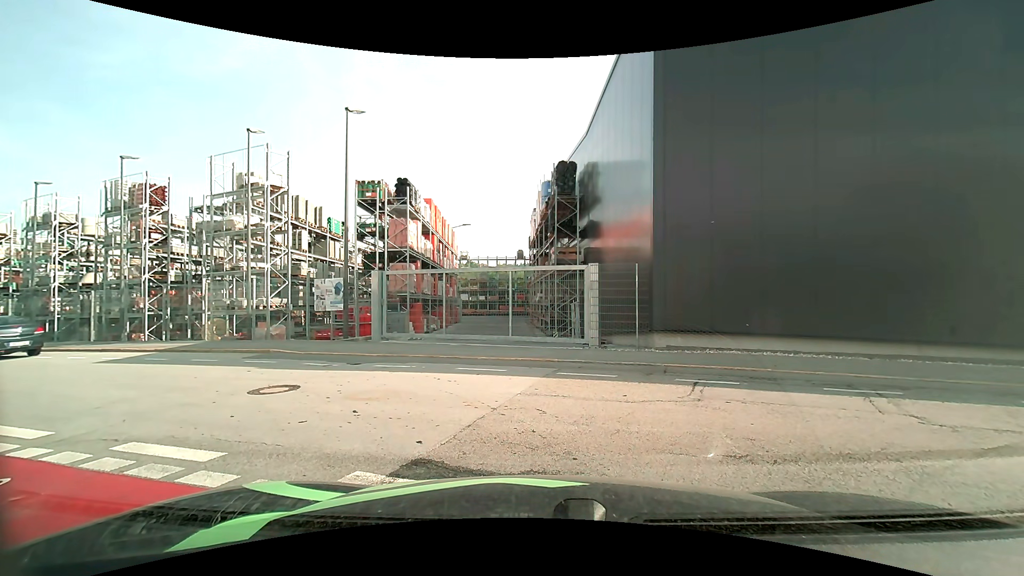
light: Day
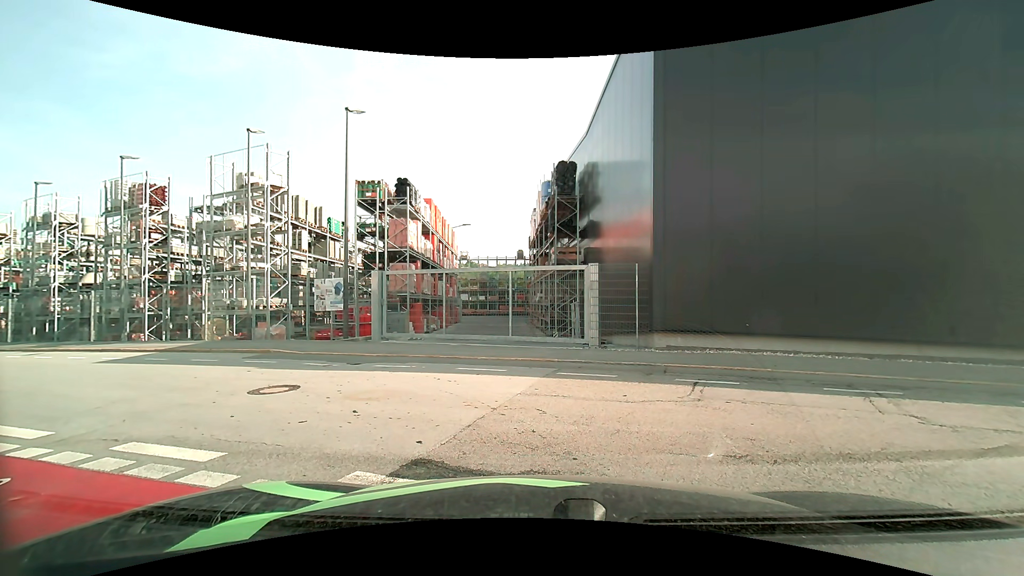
(0.0, 0.0) m; 0°
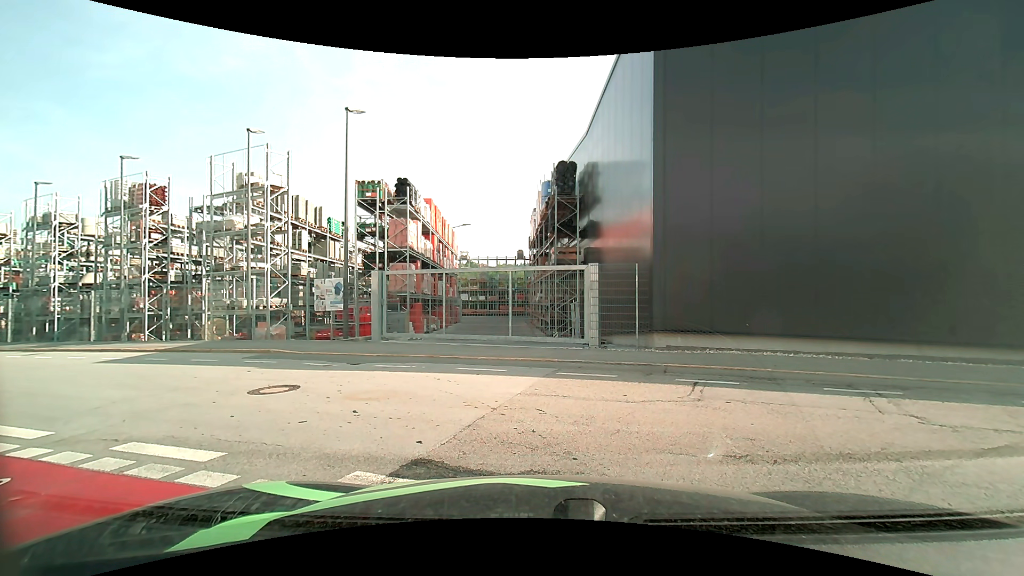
(0.0, 0.0) m; 0°
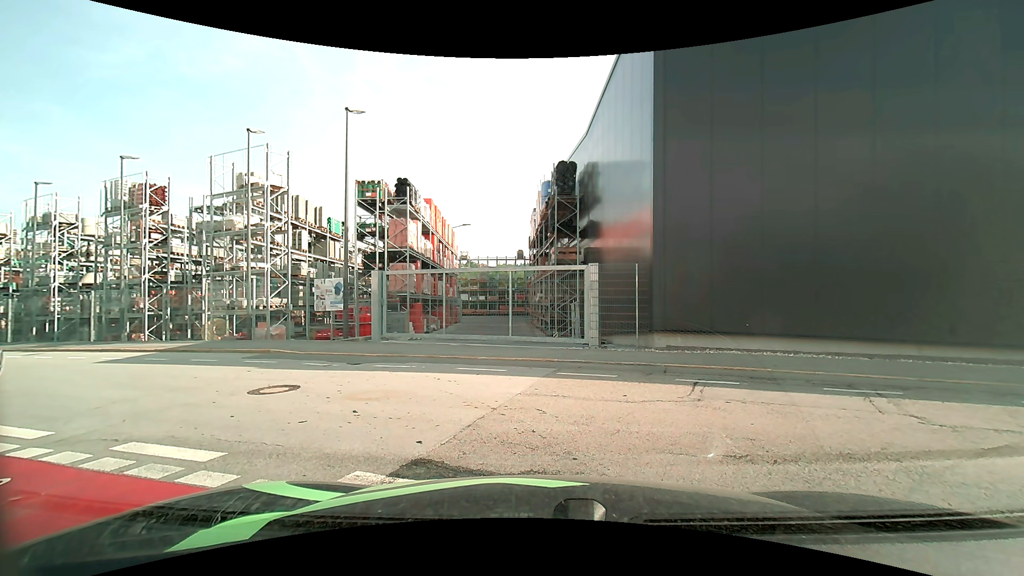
(0.0, 0.0) m; 0°
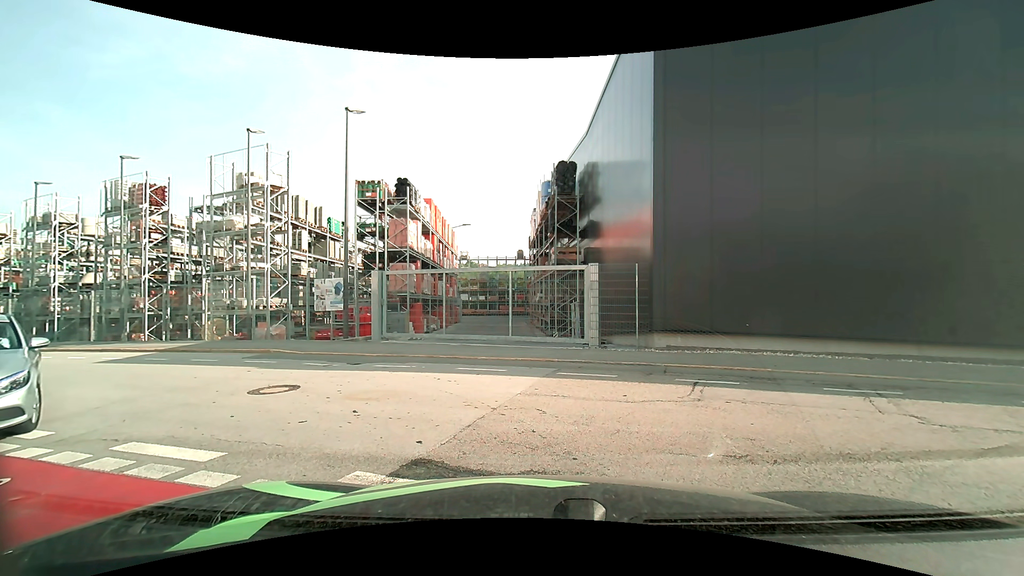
(0.0, 0.0) m; 0°
